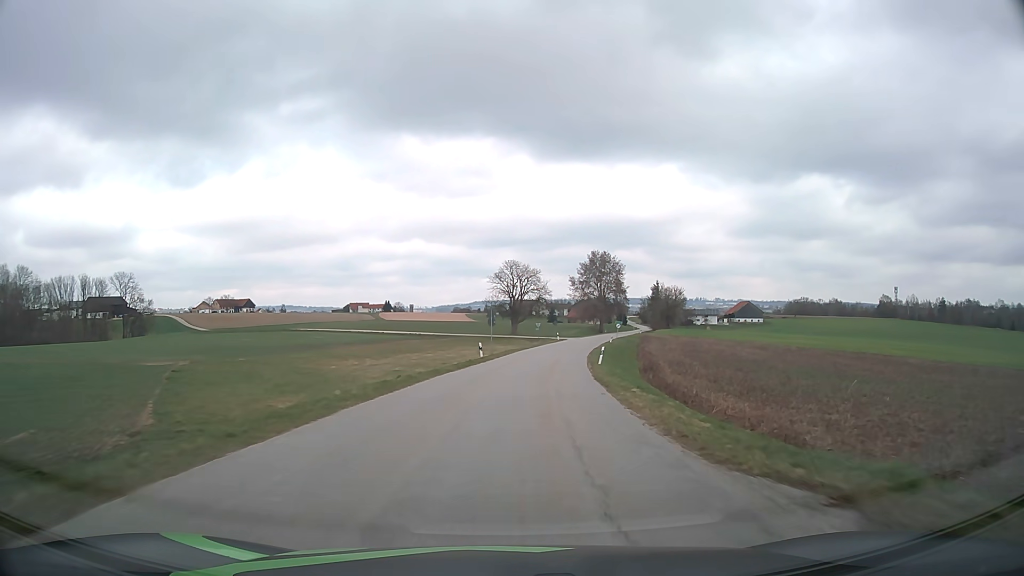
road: tertiary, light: Day
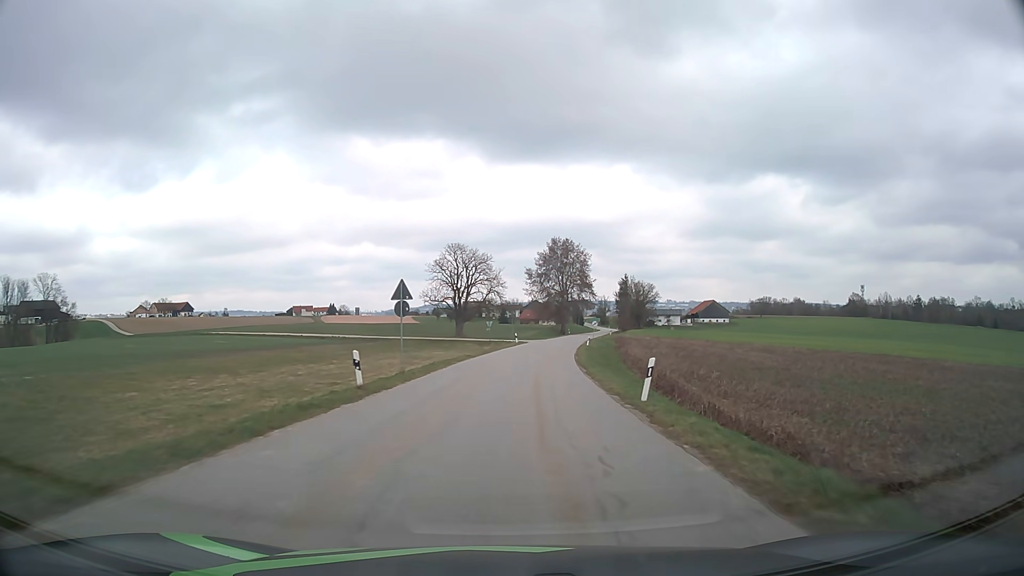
(+0.8, +22.6) m; +4°
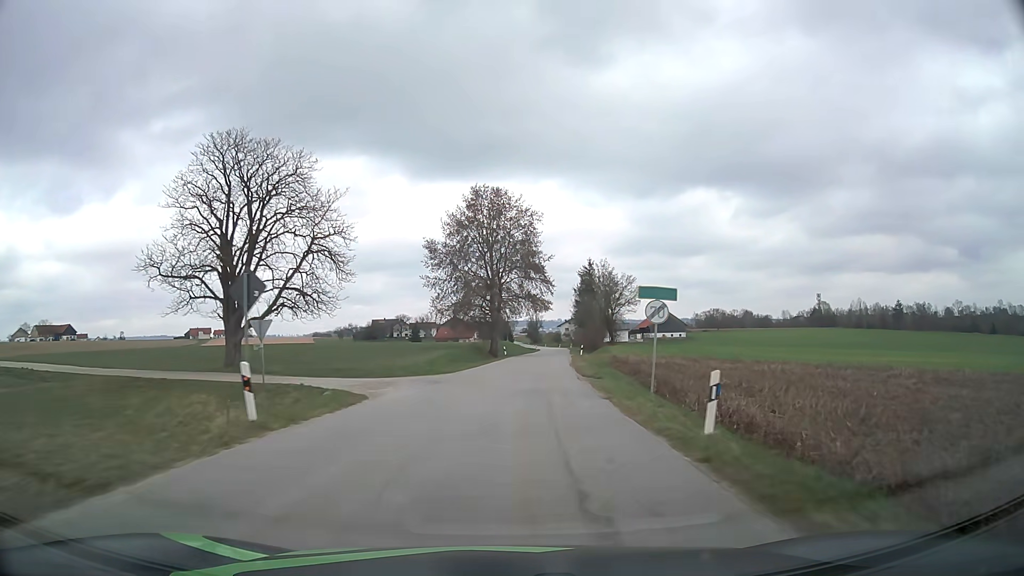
(+3.8, +55.7) m; +7°
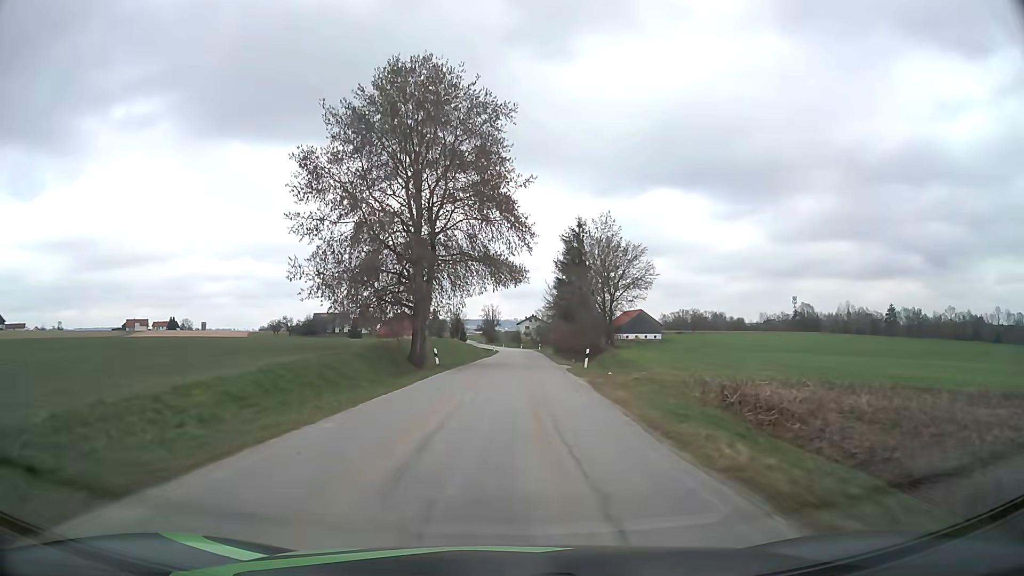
(+1.1, +32.9) m; +4°
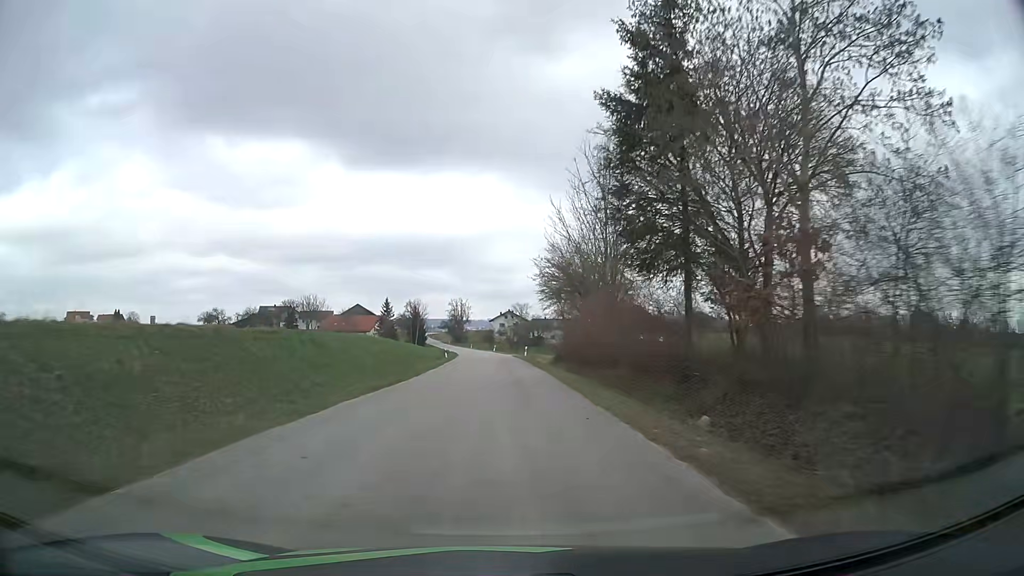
(+0.9, +43.9) m; +1°
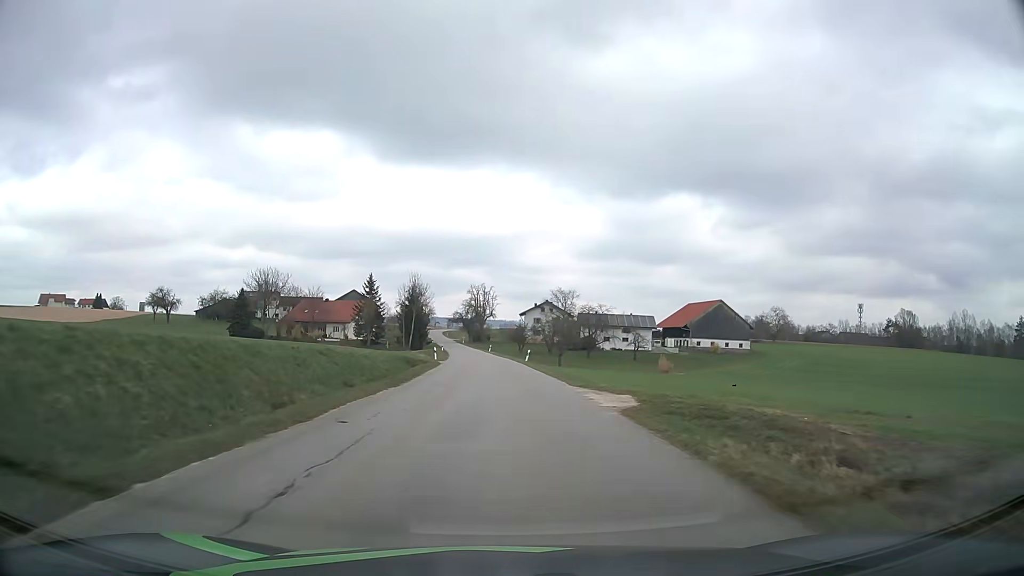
(-0.5, +57.0) m; -2°
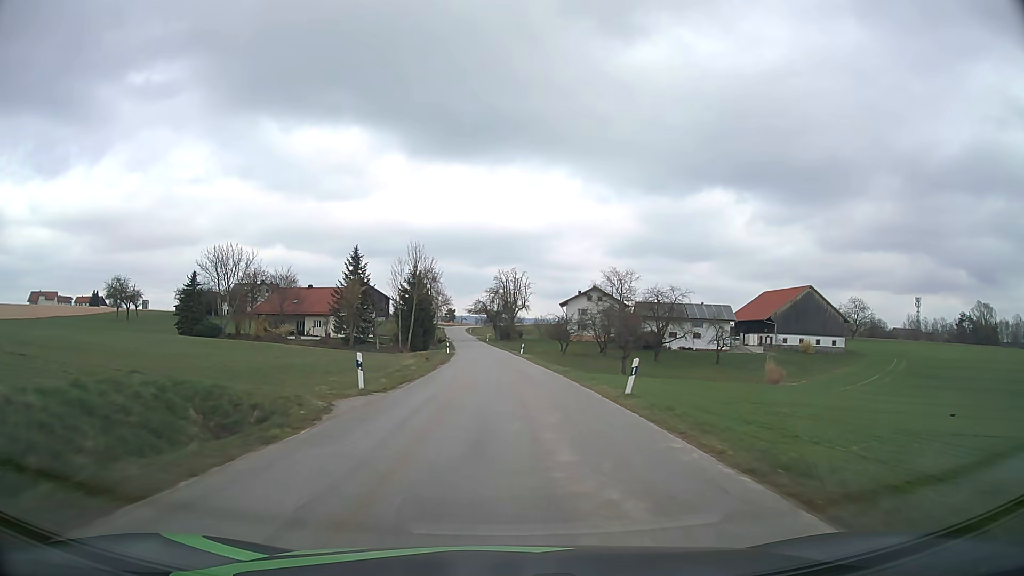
(-0.7, +34.8) m; -3°
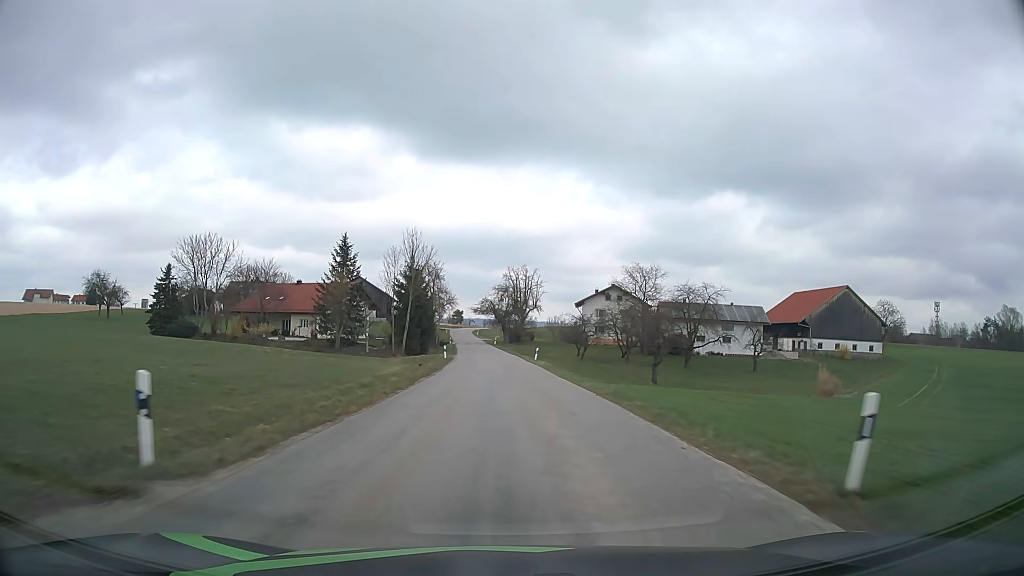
(-0.1, +11.6) m; -1°
(0, +10) (0, +20) (0, +30) (-1, +40) (-1, +50) (-1, +60) (-2, +70) (-3, +80) (-3, +90) (-4, +100) m
